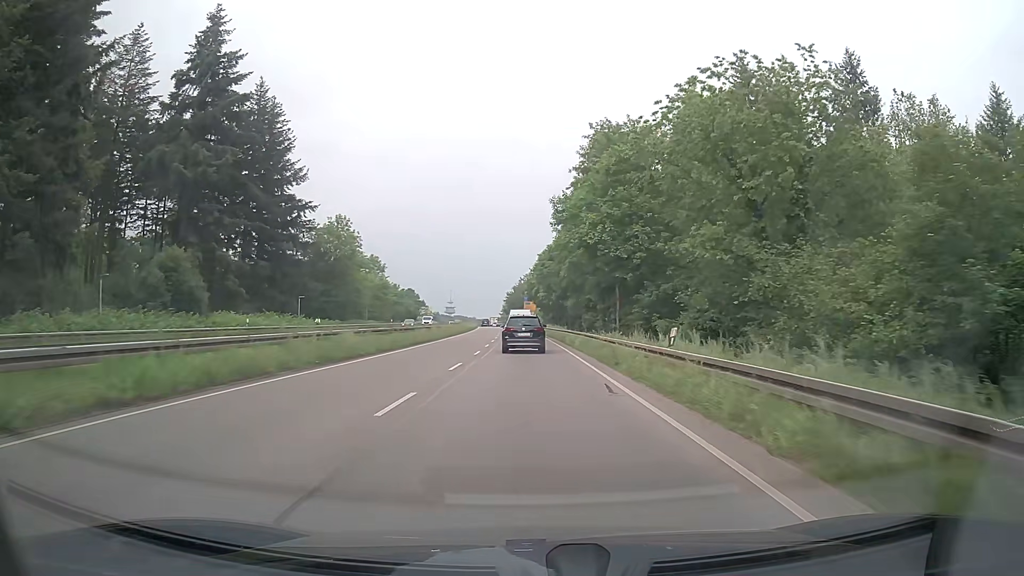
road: trunk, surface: asphalt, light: Day
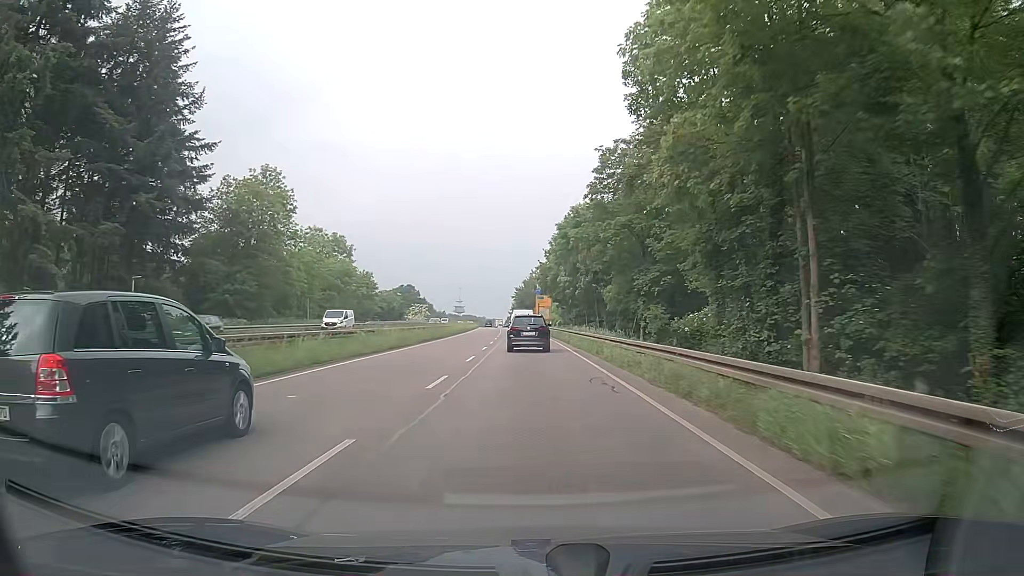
(-0.4, +32.4) m; -1°
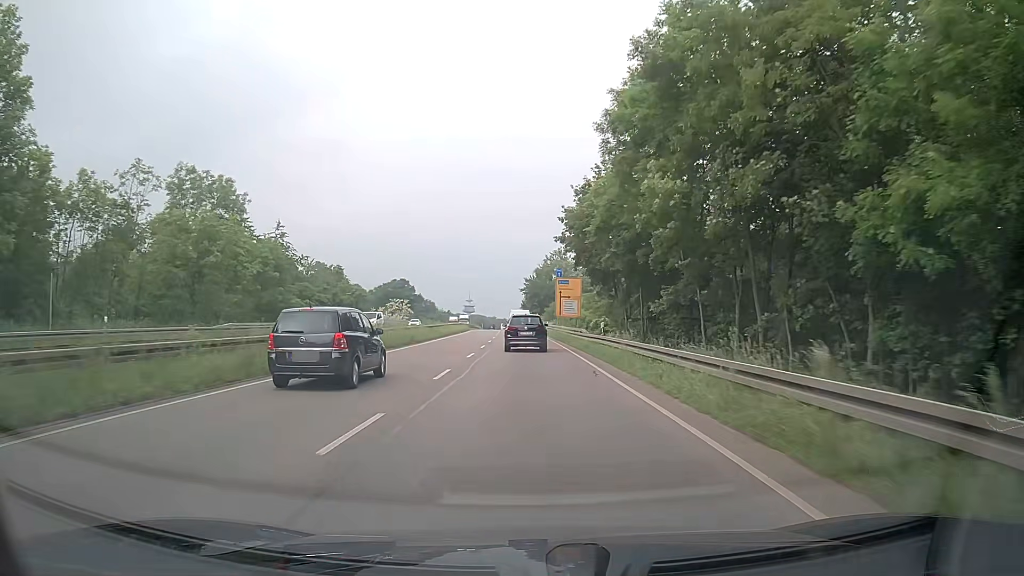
(-0.3, +43.2) m; -1°
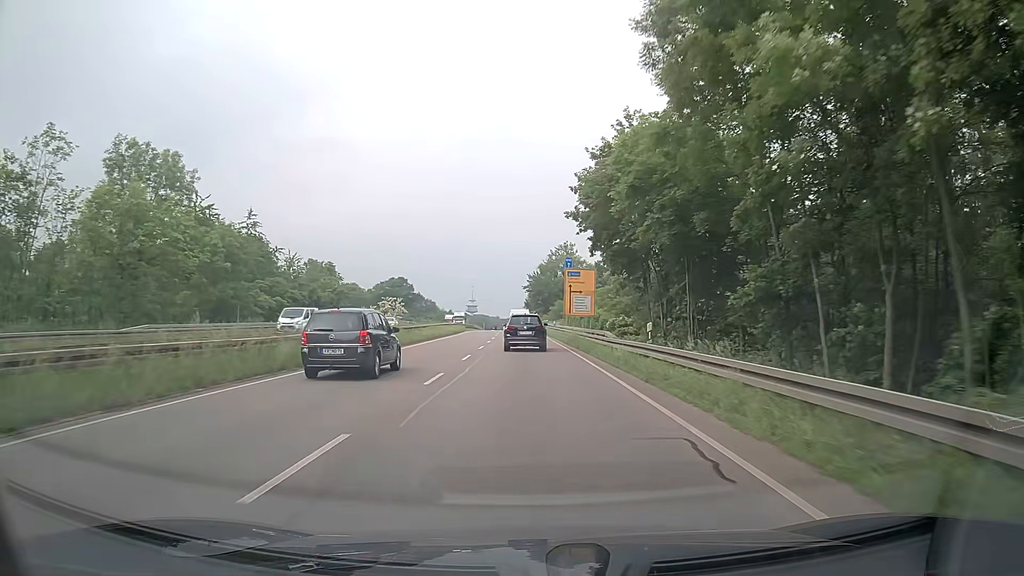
(-0.1, +10.8) m; 0°
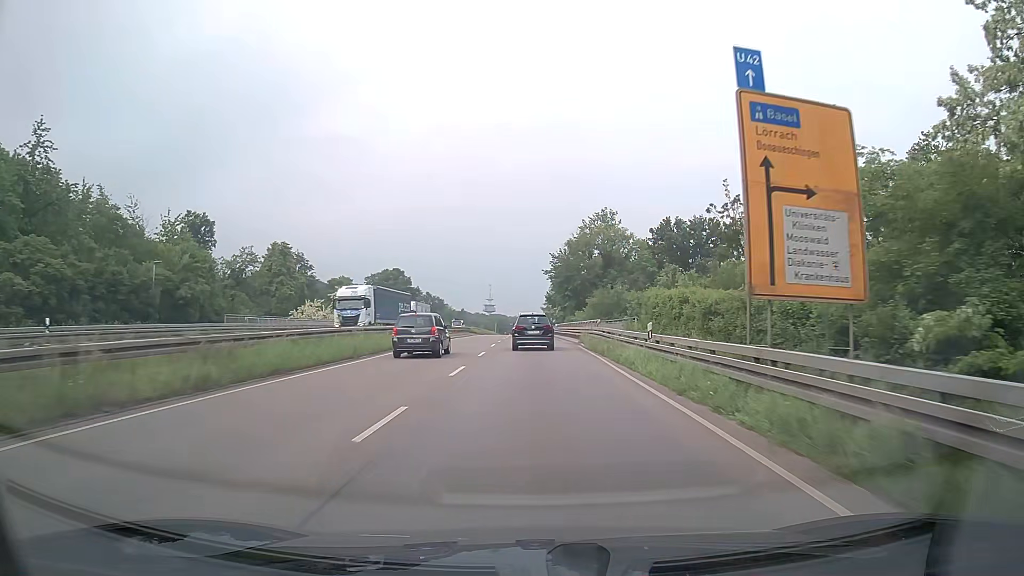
(-0.9, +42.8) m; -2°
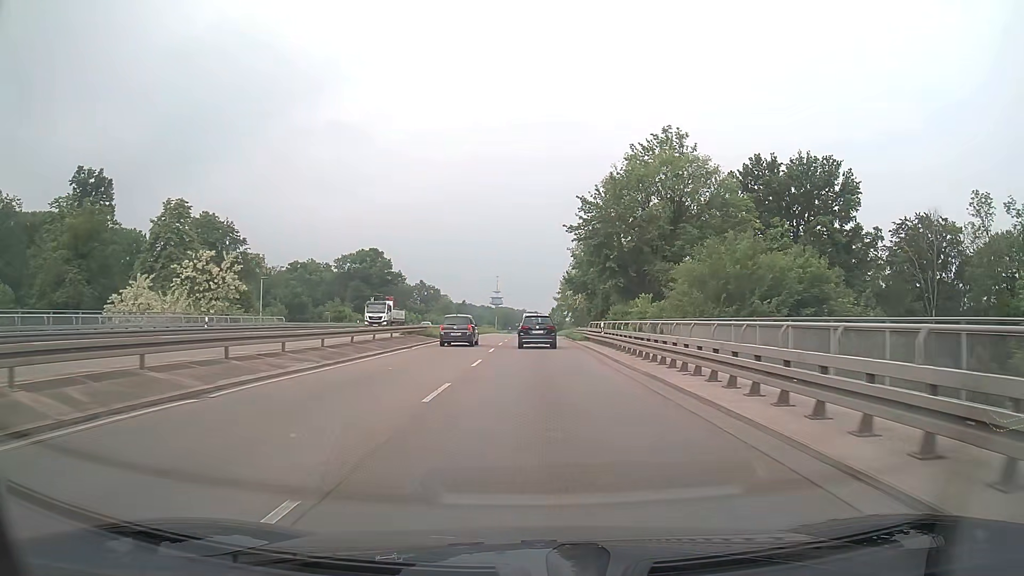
(0.0, +41.7) m; 0°
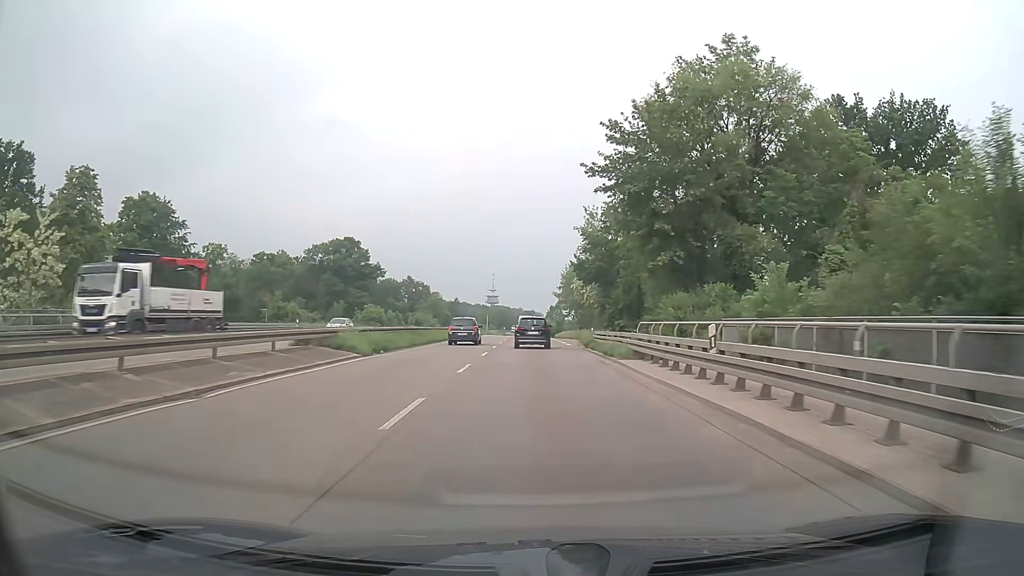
(0.0, +20.8) m; 0°
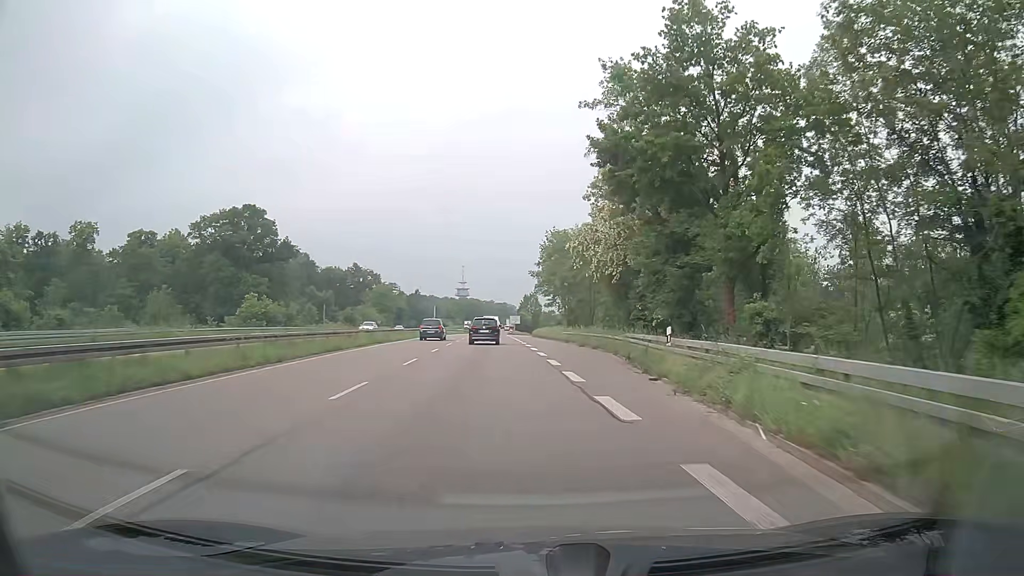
(+0.8, +41.9) m; +2°
(0, +10) (0, +20) (0, +30) (0, +40) (0, +50) (0, +60) (0, +70) (0, +80) (-1, +90) (-1, +100) m
